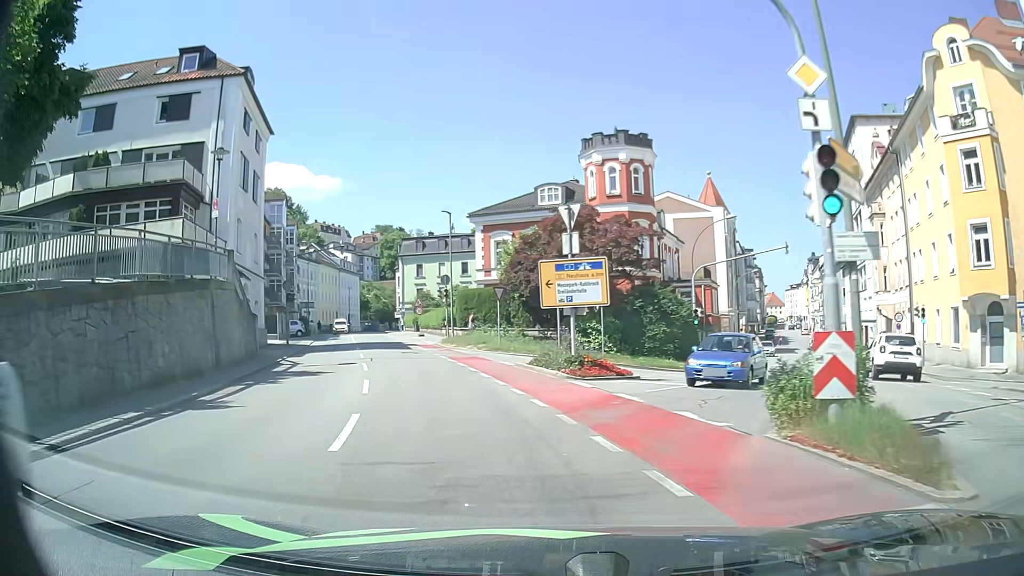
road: tertiary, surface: asphalt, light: Day
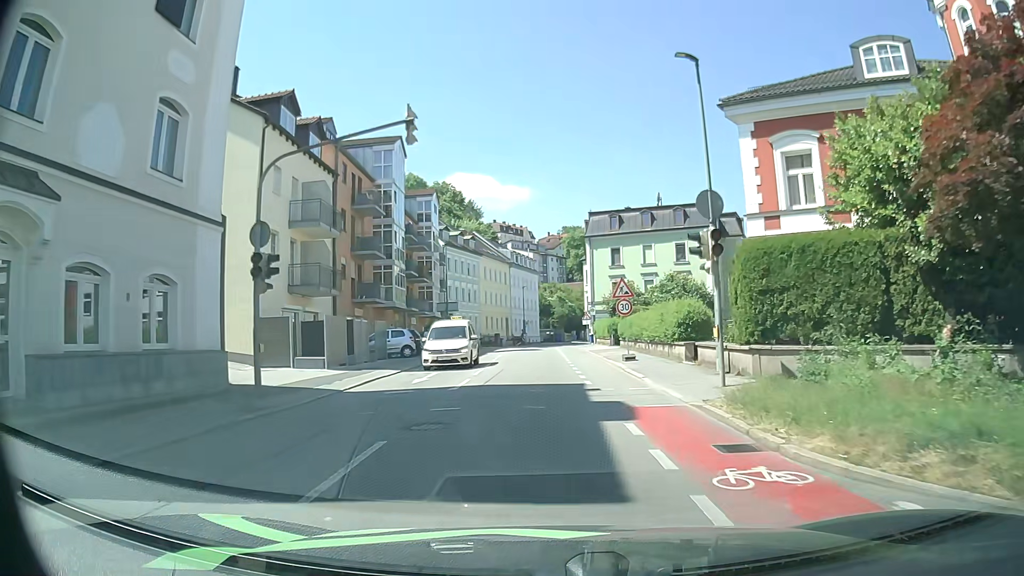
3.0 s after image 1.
(-5.1, +26.2) m; -17°
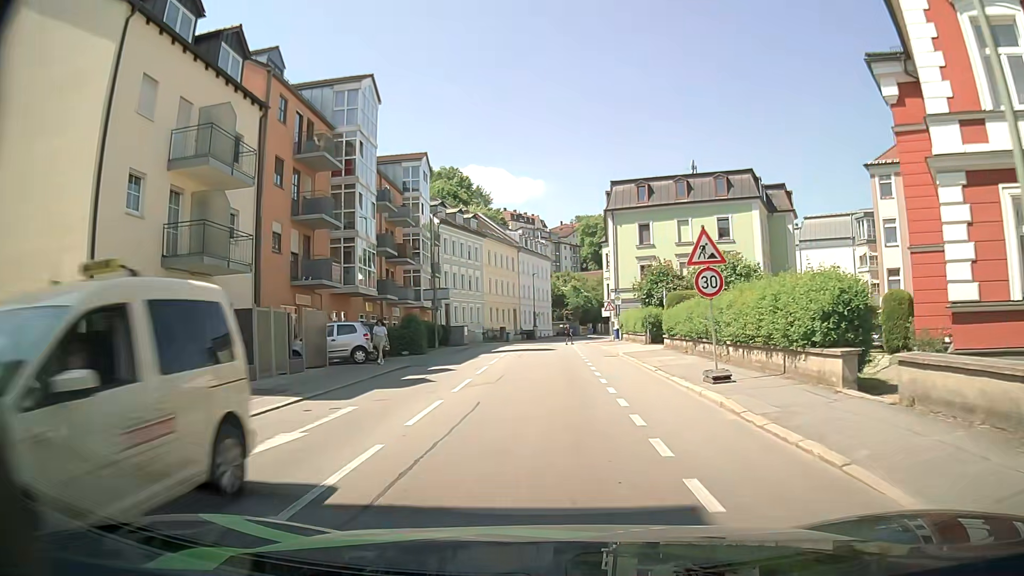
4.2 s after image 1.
(-0.2, +11.2) m; -1°
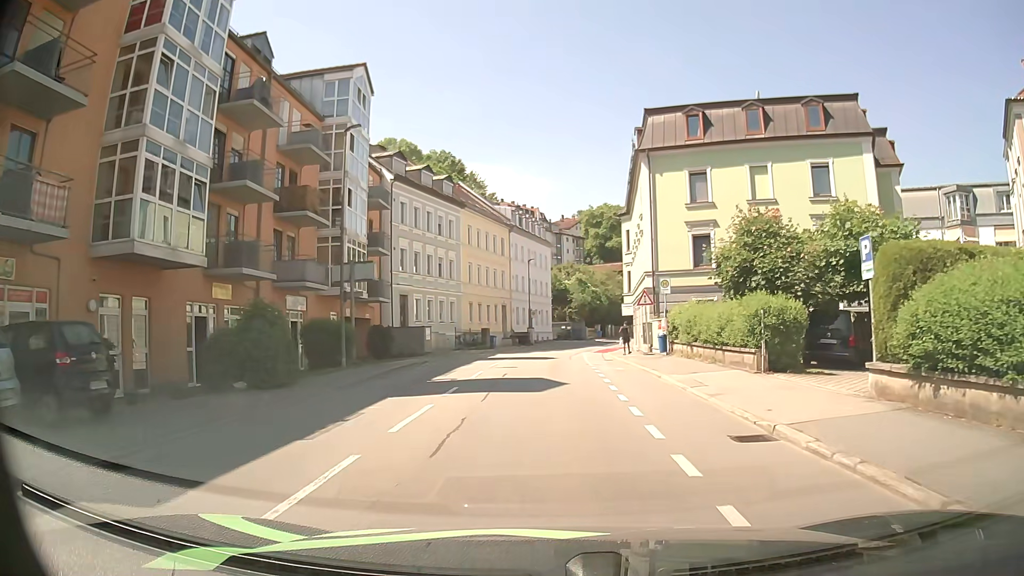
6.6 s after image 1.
(0.0, +18.5) m; -1°
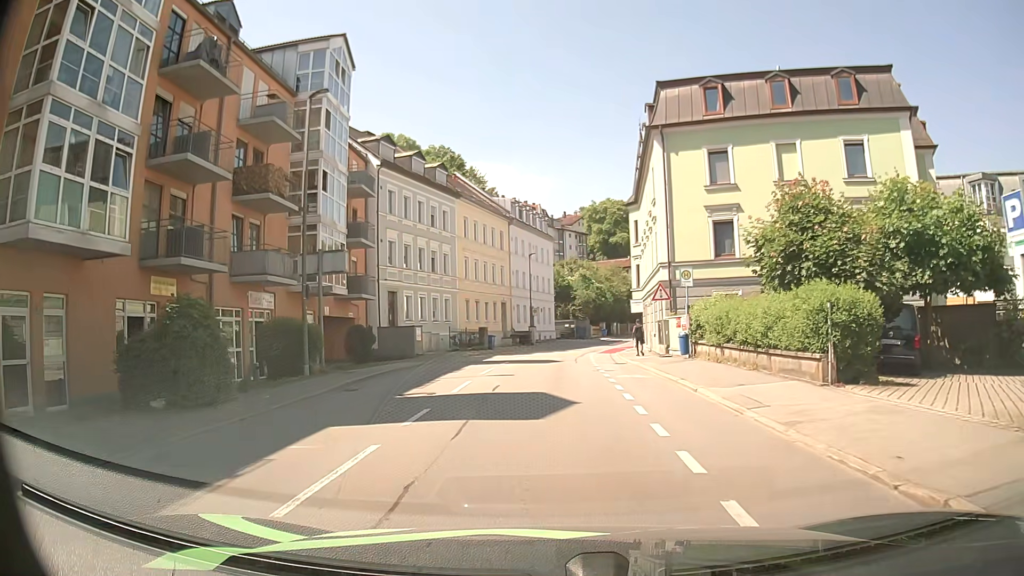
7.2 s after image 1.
(0.0, +3.8) m; 0°
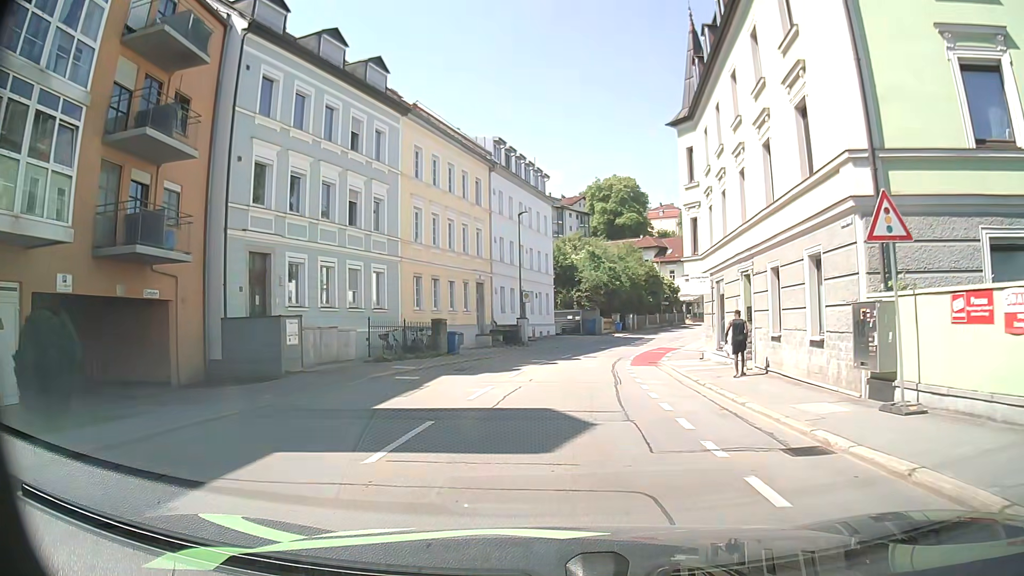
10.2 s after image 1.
(-0.1, +19.3) m; +1°
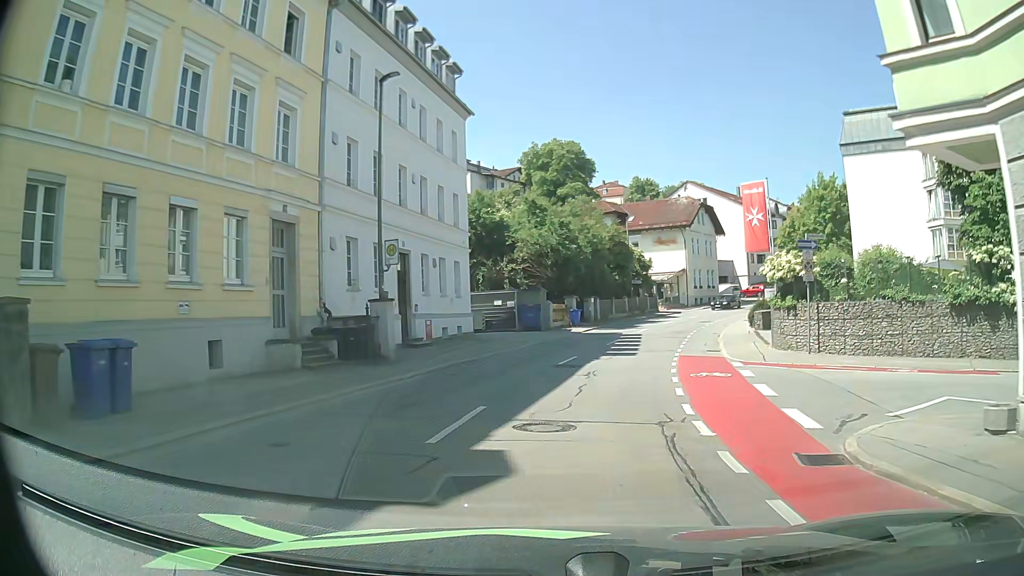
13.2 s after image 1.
(+0.8, +23.1) m; +6°
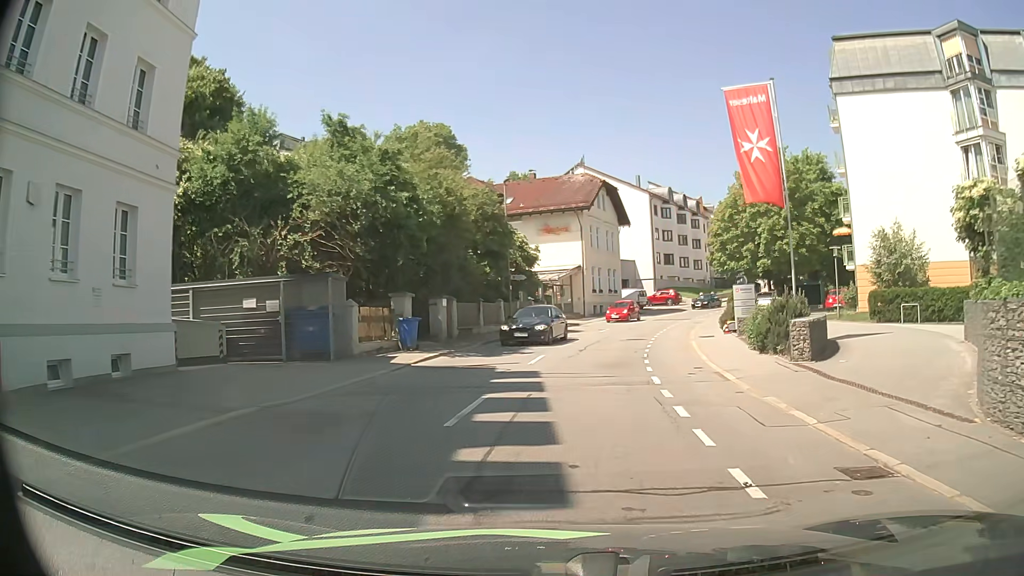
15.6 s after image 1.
(+1.3, +18.6) m; +10°
